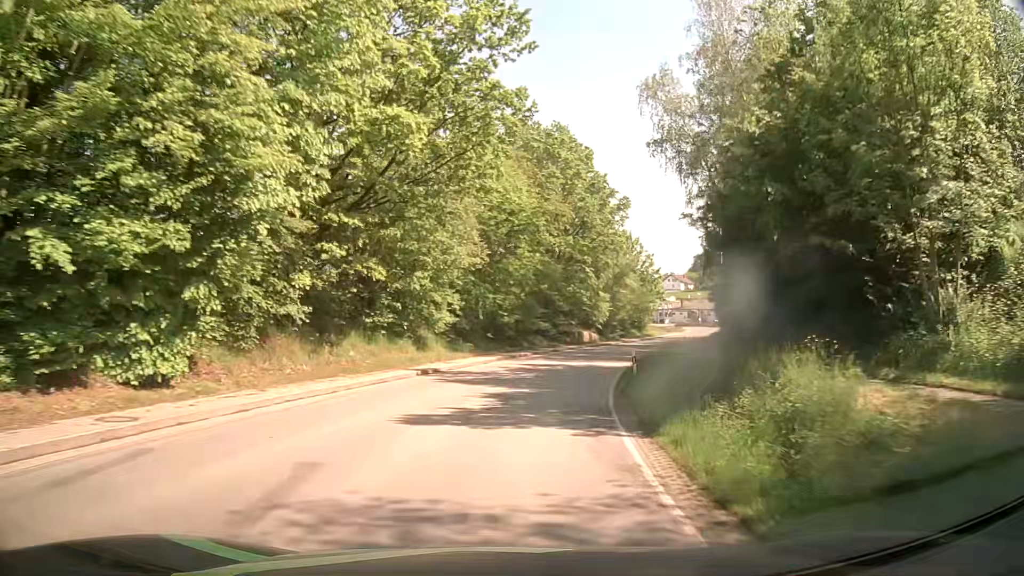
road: secondary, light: Day
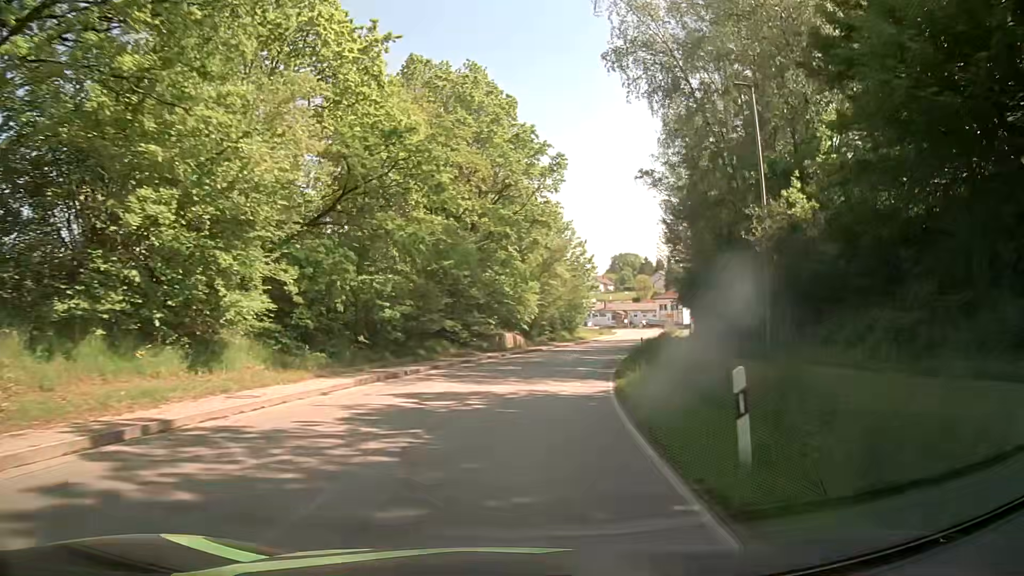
(+1.2, +16.3) m; +7°
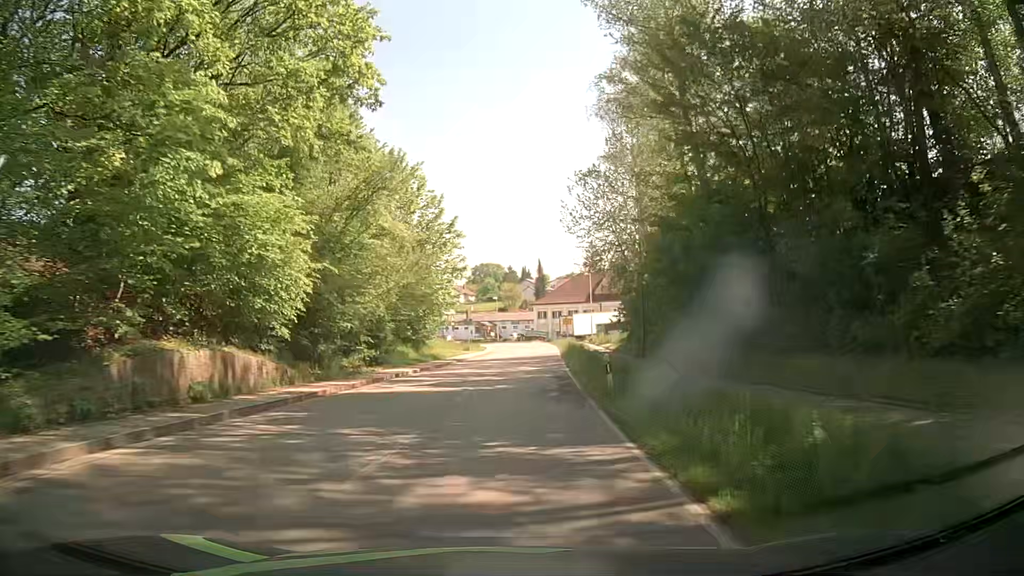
(+3.7, +31.2) m; +13°
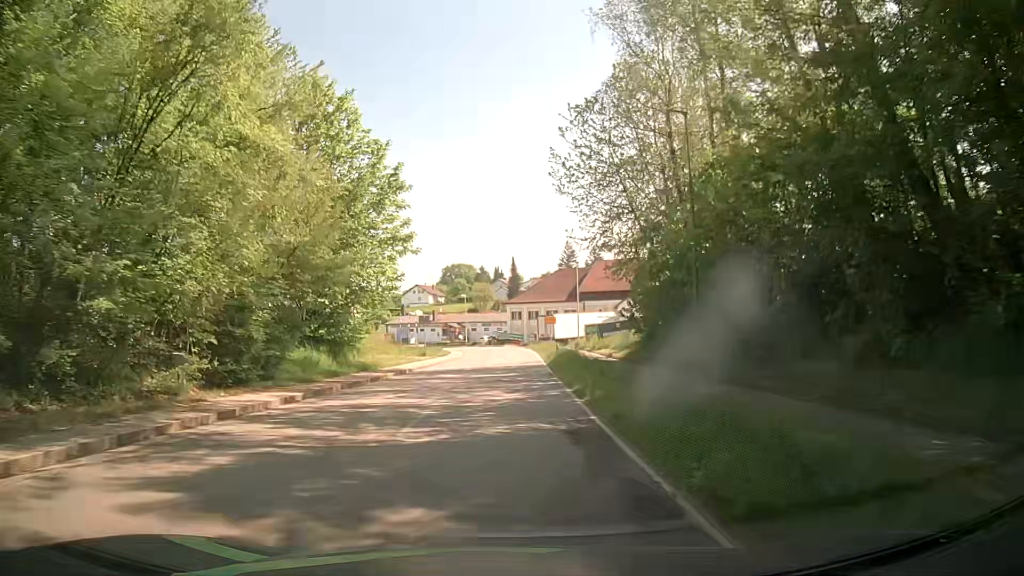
(+0.3, +14.5) m; +3°
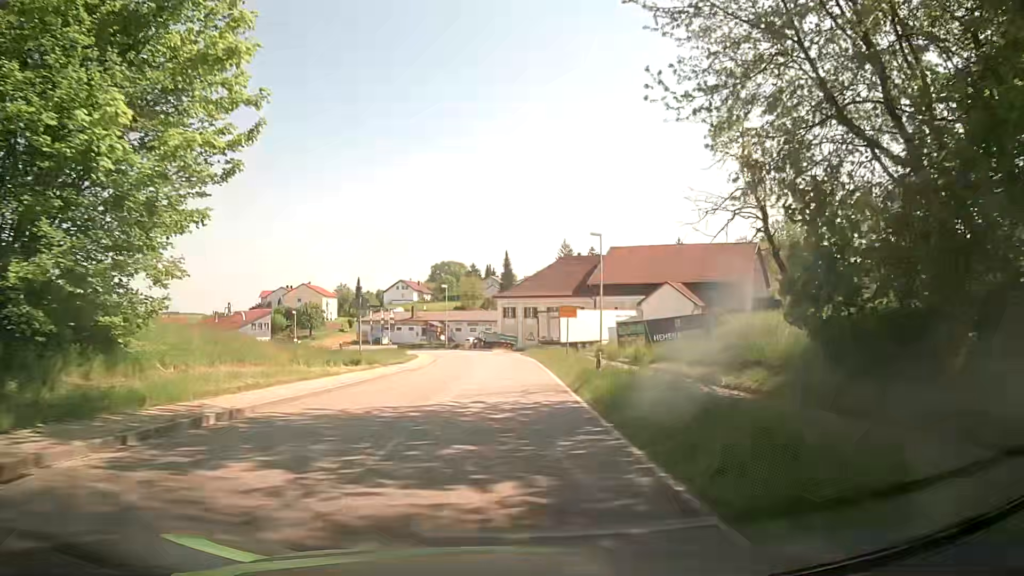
(-0.1, +21.2) m; 0°
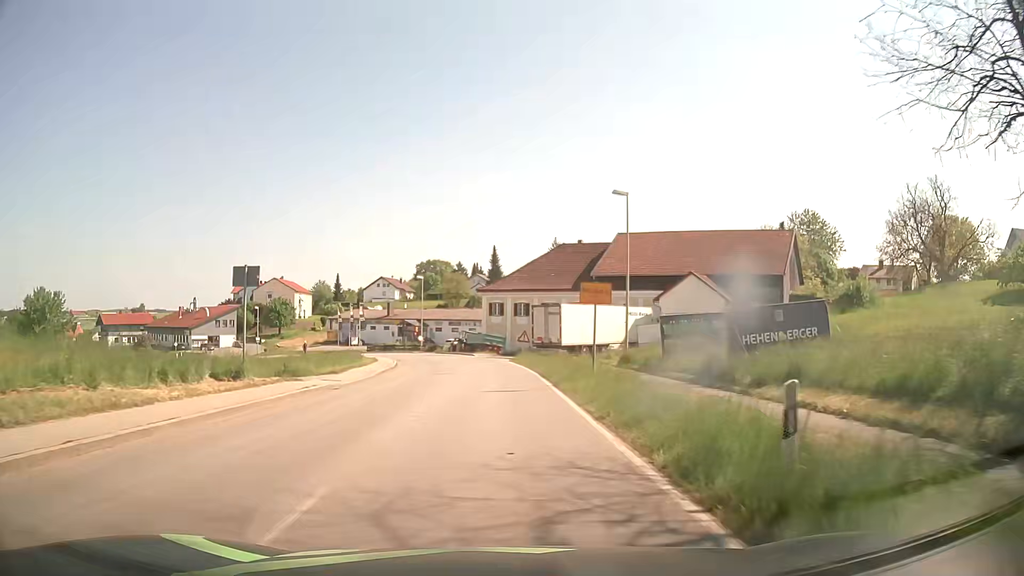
(+0.2, +13.7) m; +1°
